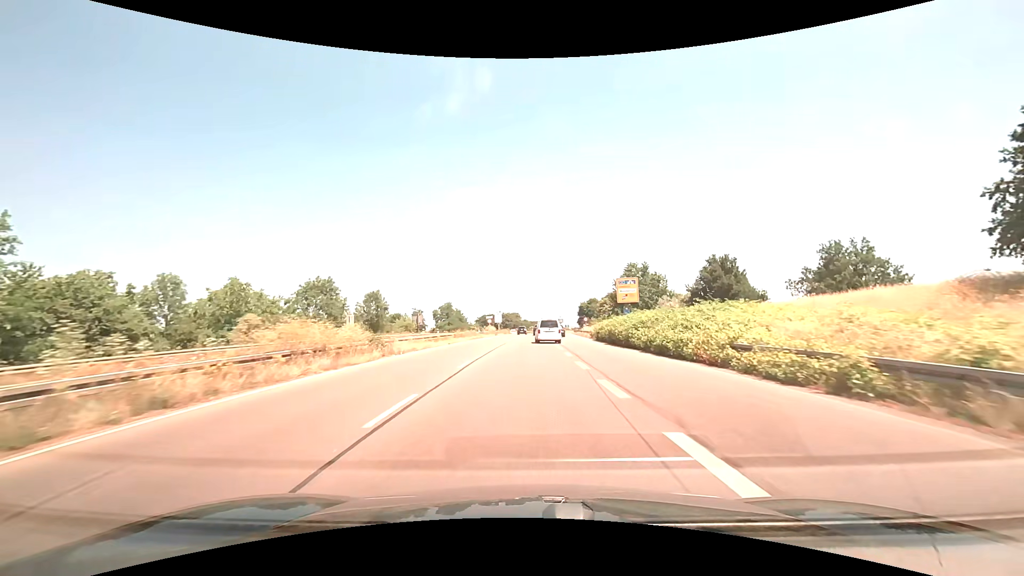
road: trunk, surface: asphalt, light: Day
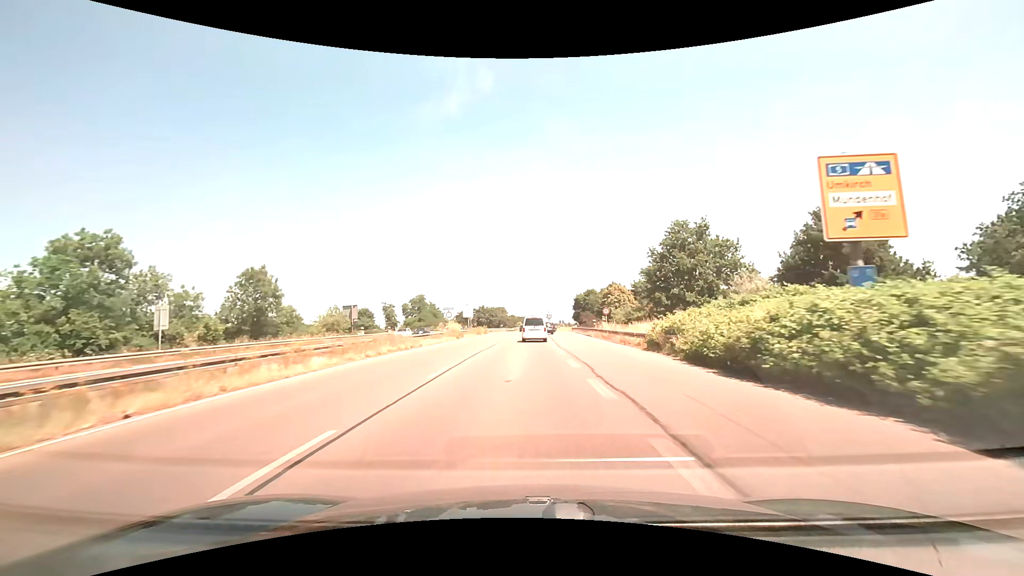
(+0.4, +30.1) m; +1°
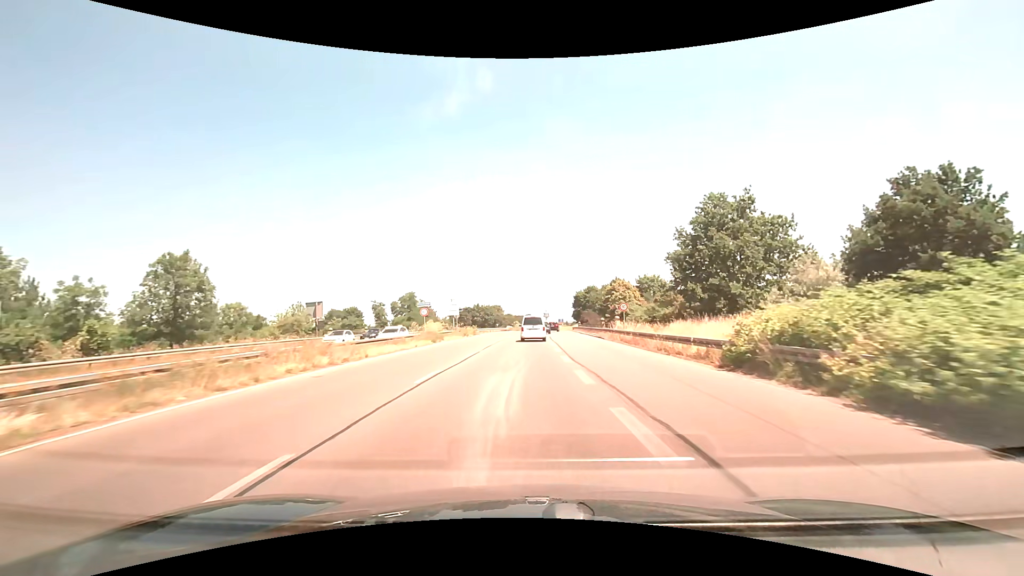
(0.0, +10.0) m; 0°
